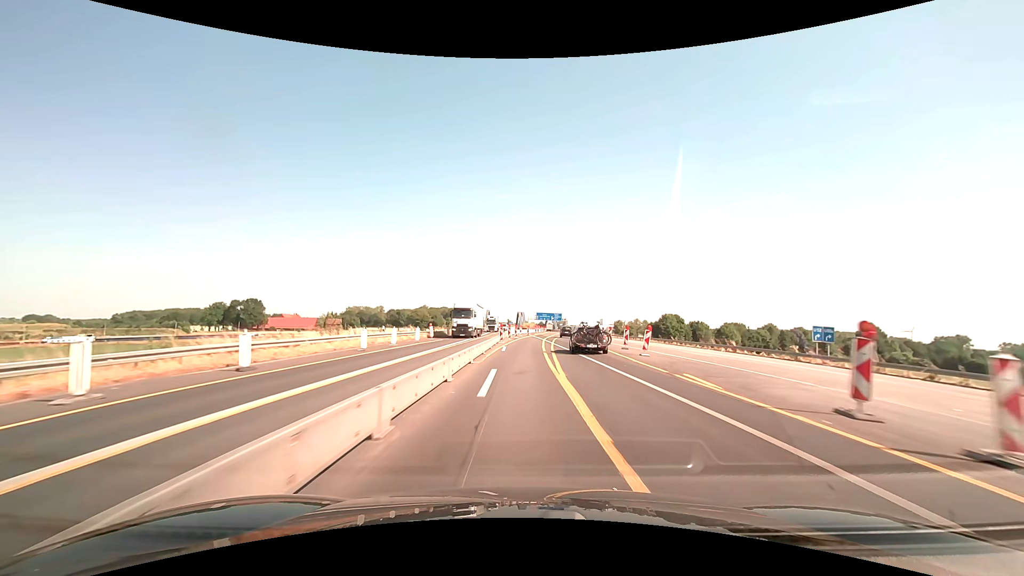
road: motorway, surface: asphalt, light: Day
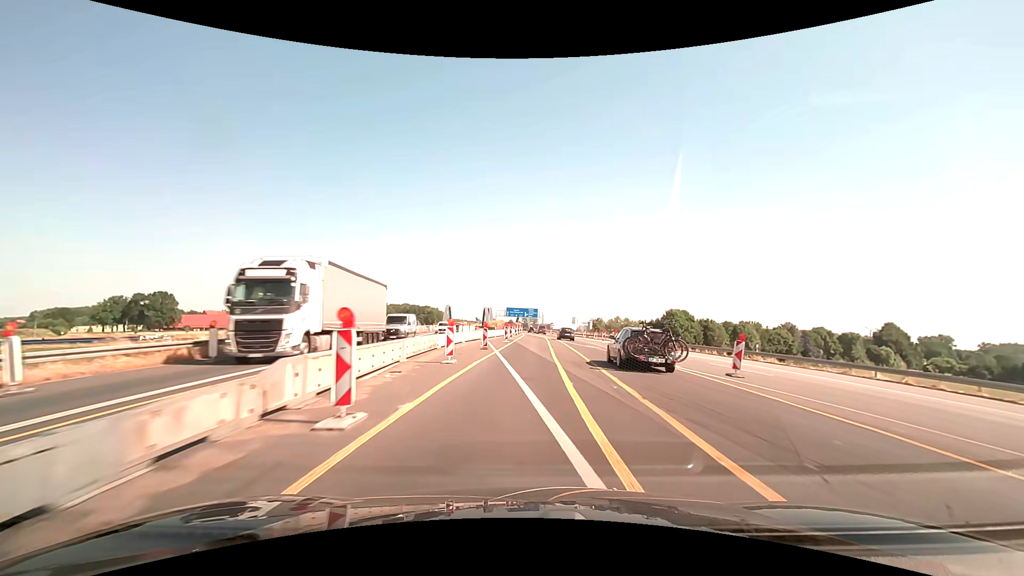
(+1.1, +50.8) m; +3°
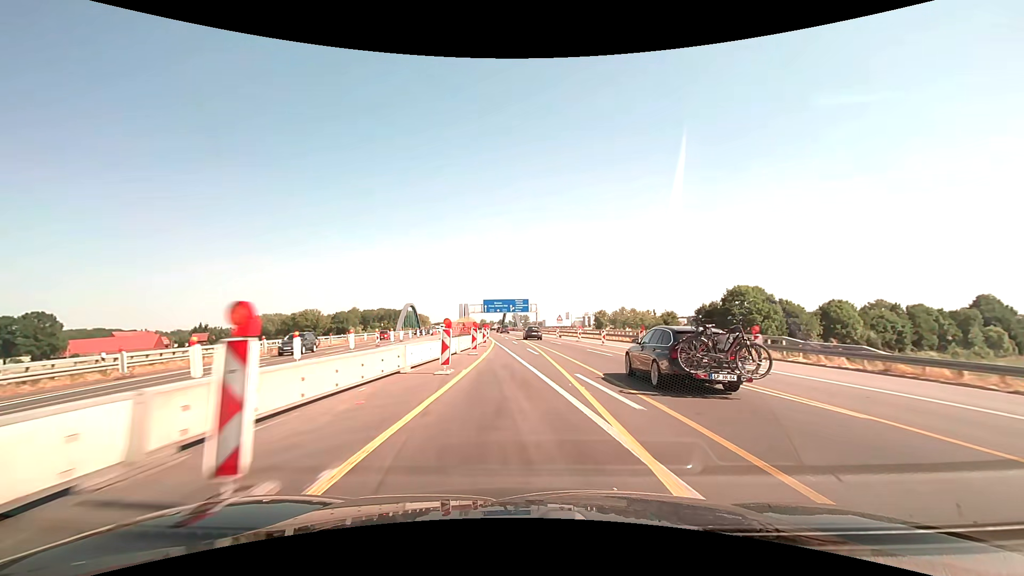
(+1.9, +63.4) m; +1°
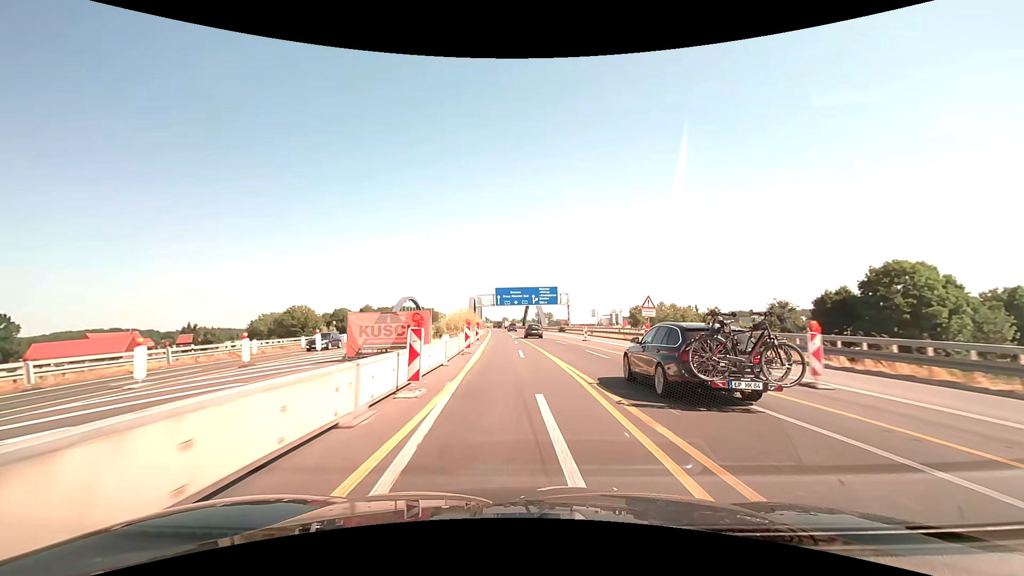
(-0.8, +38.3) m; -3°
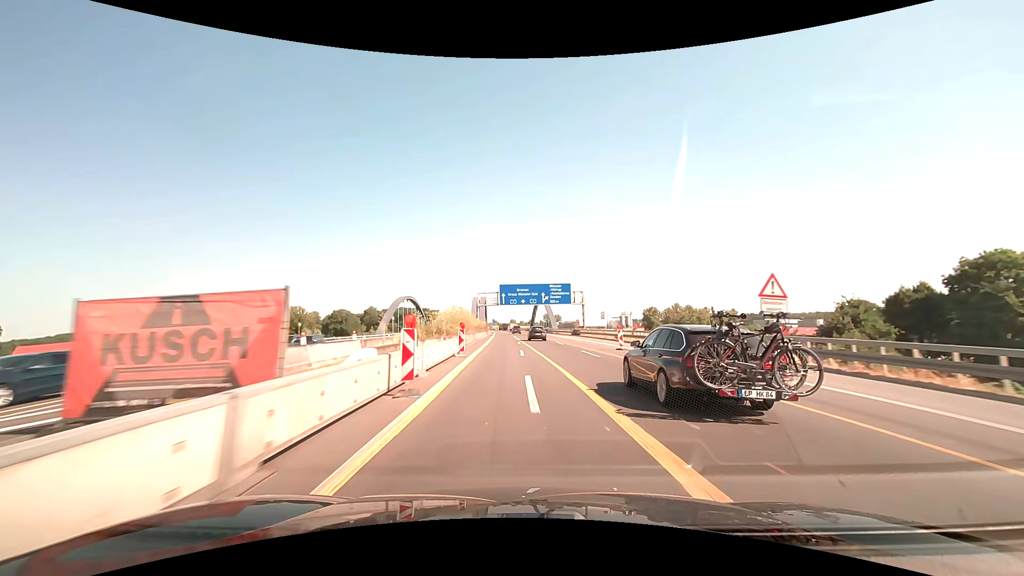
(-0.1, +13.2) m; -1°
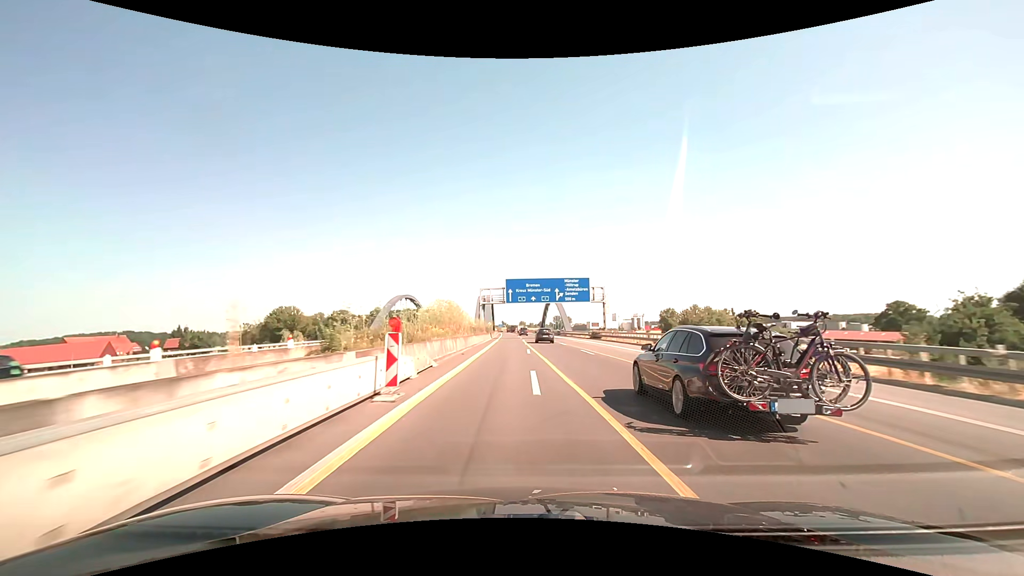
(-0.1, +13.6) m; -1°
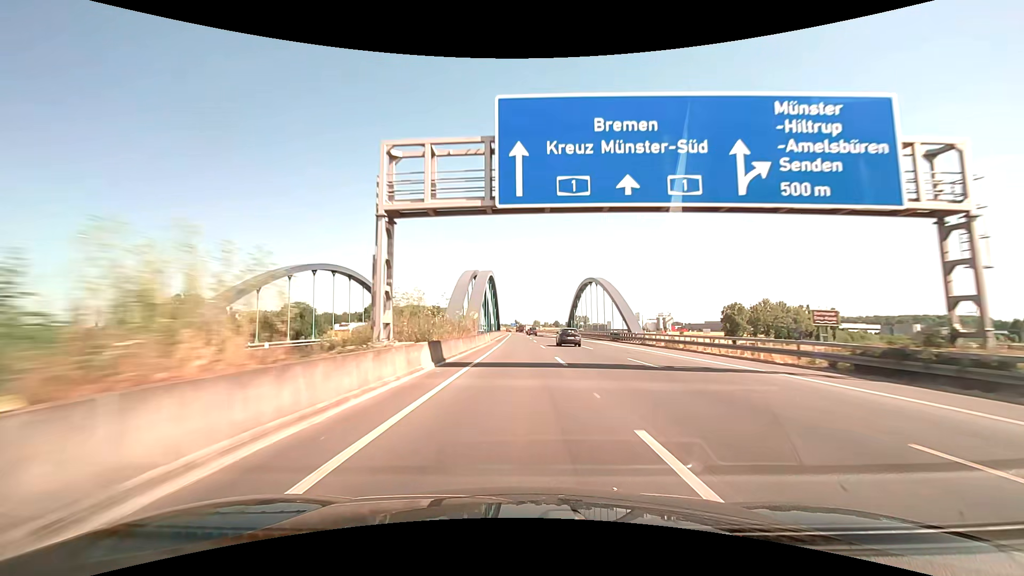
(-1.6, +62.2) m; -2°
(0, +10) (0, +20) (0, +30) (0, +40) (0, +50) (0, +60) (0, +70) (-1, +80) (-1, +90) (-1, +100) m
